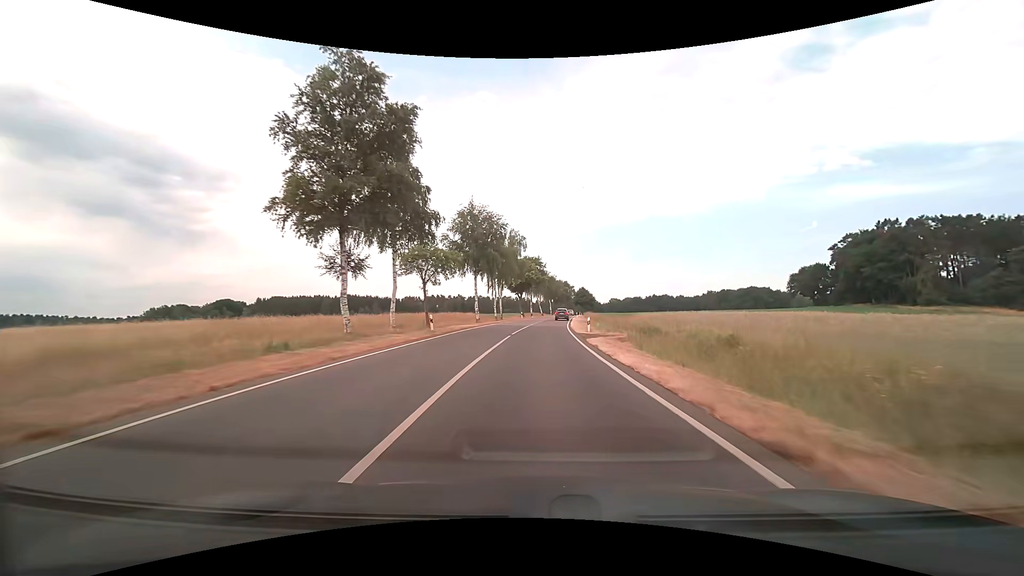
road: tertiary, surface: asphalt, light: Day
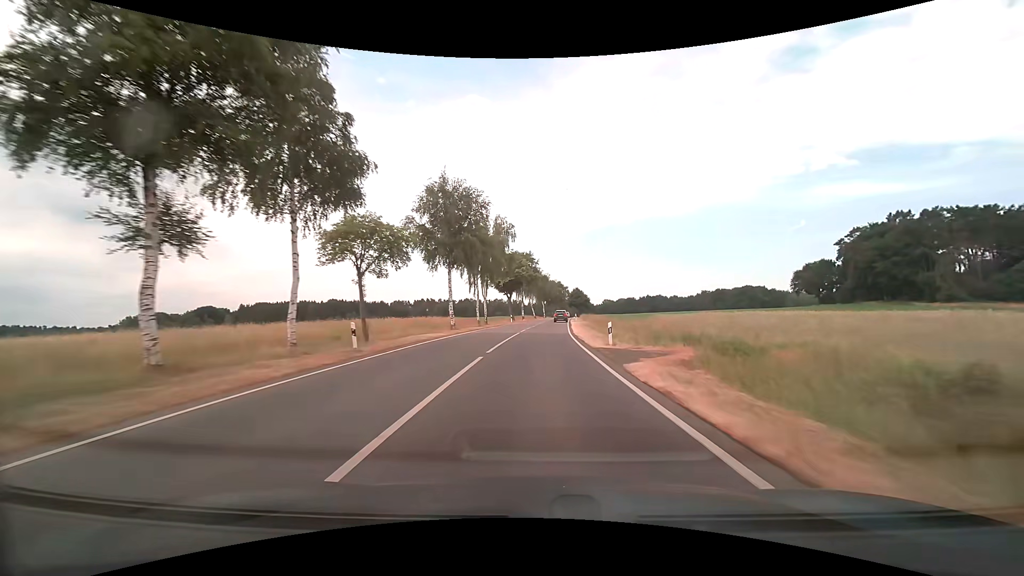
(+0.1, +11.3) m; +1°
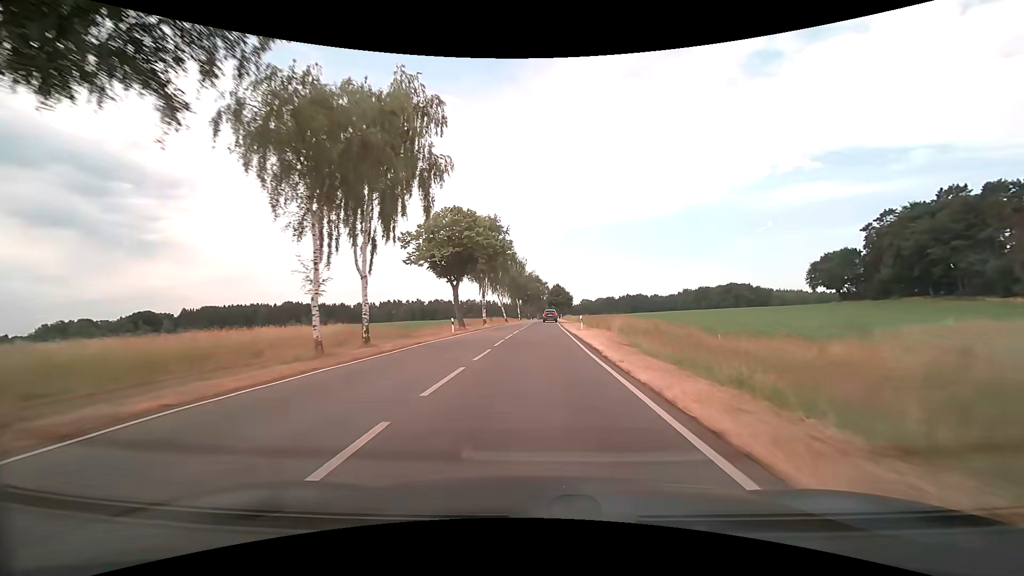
(+0.6, +33.3) m; +2°
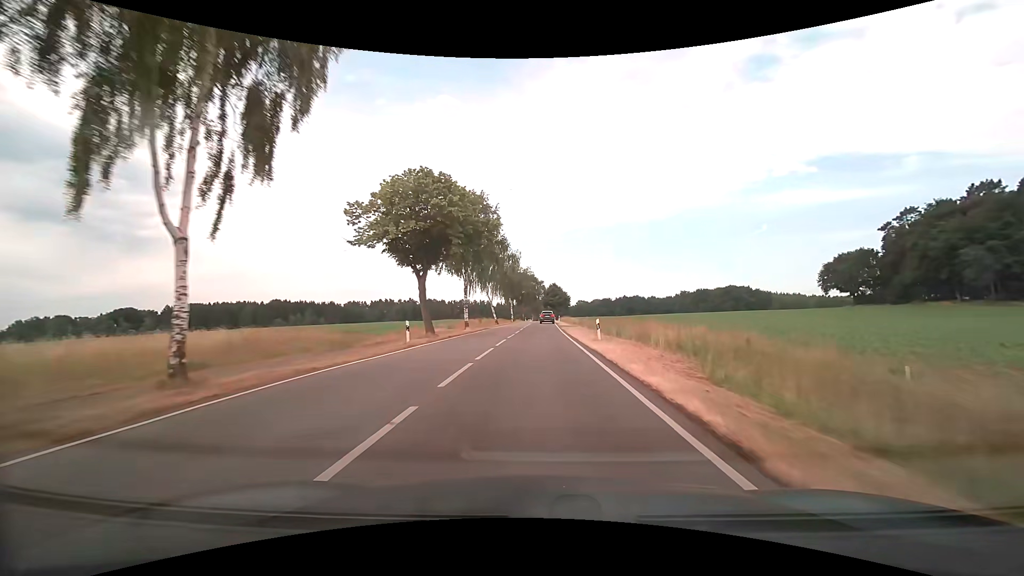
(+0.1, +10.8) m; 0°
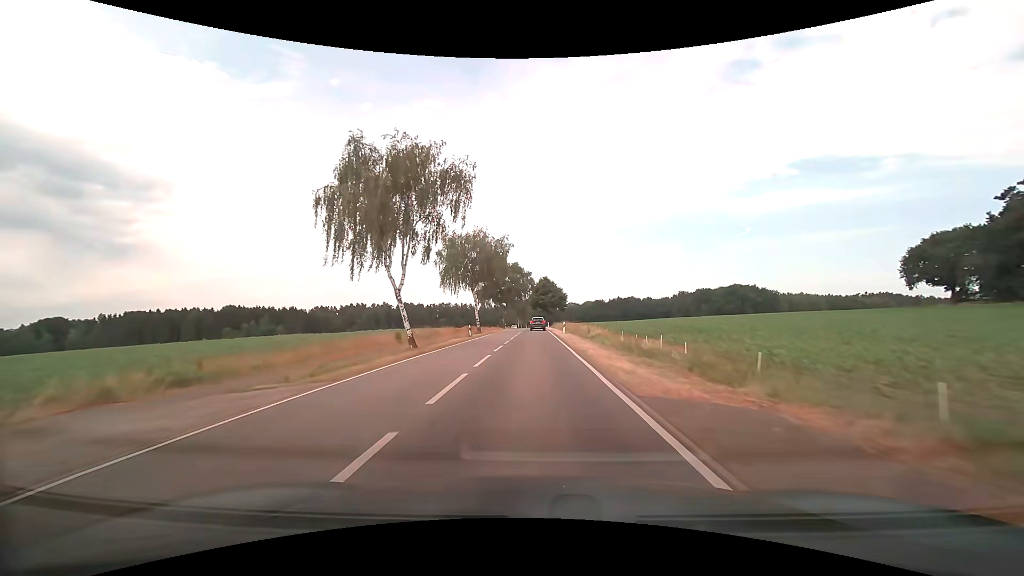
(+0.9, +43.1) m; +2°
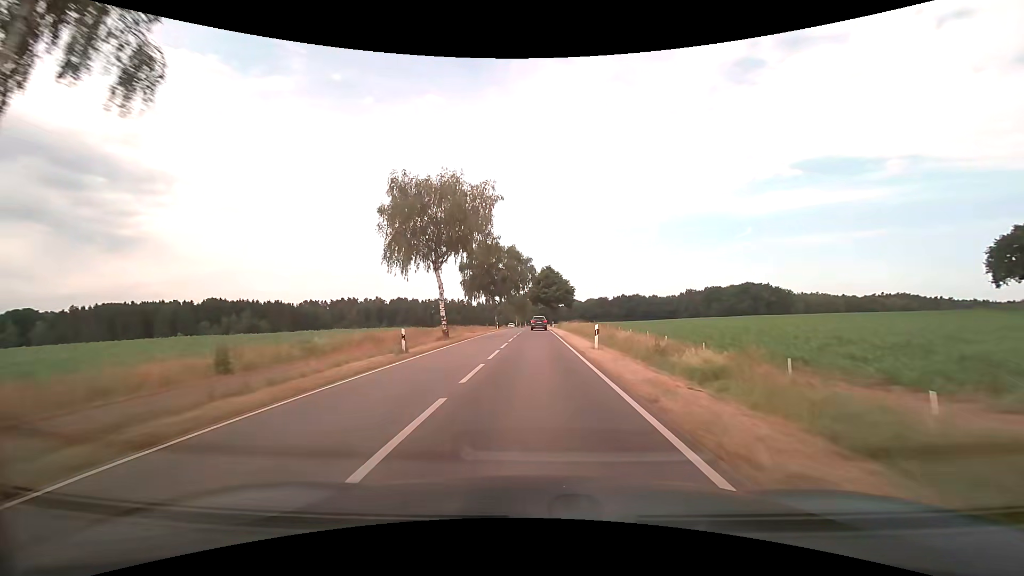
(0.0, +21.9) m; 0°
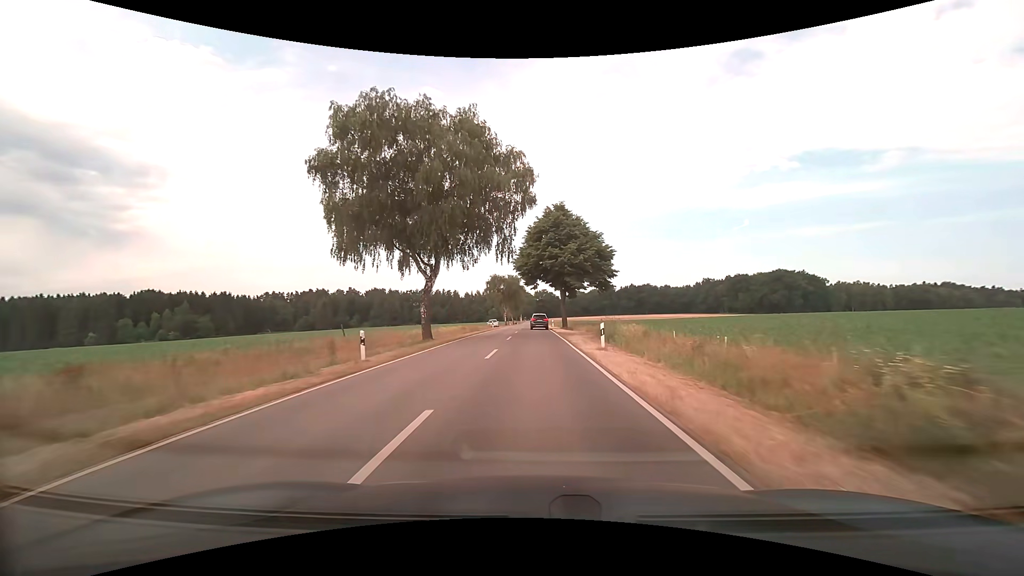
(+0.2, +55.2) m; 0°
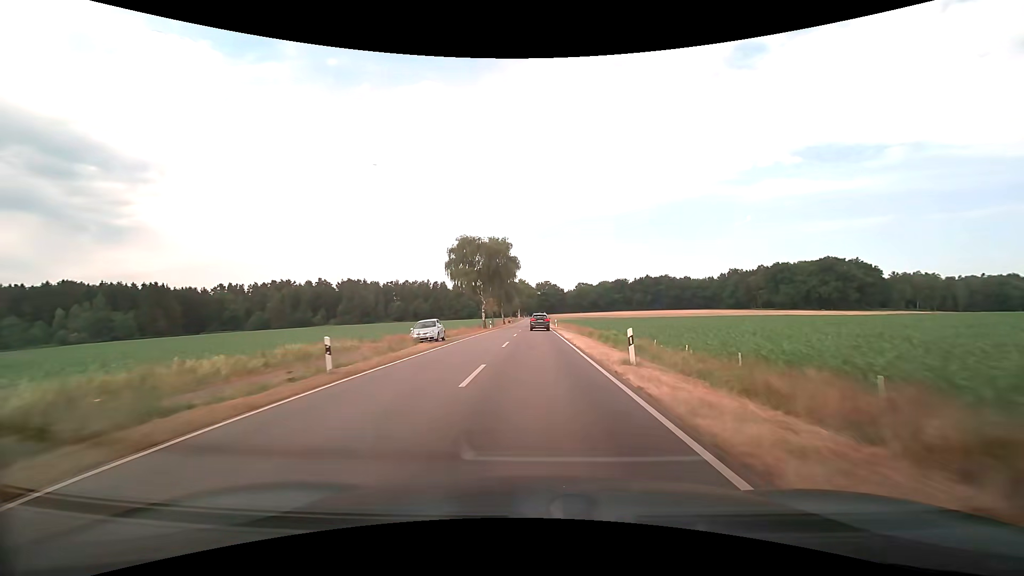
(-0.1, +53.3) m; 0°
(0, +10) (0, +20) (0, +30) (0, +40) (0, +50) (0, +60) (0, +70) (0, +80) (0, +90) (0, +100) m
